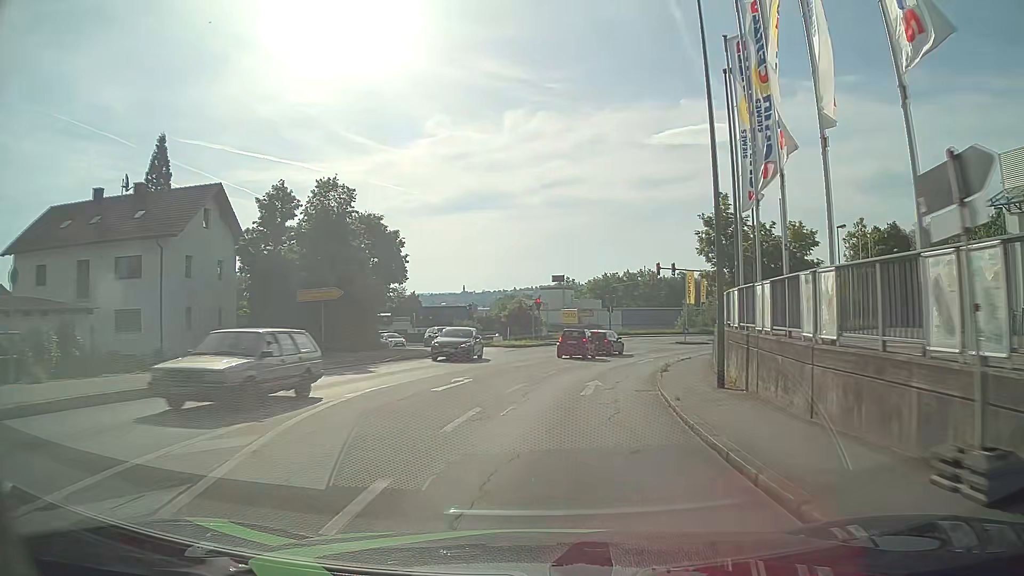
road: tertiary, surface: asphalt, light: Day
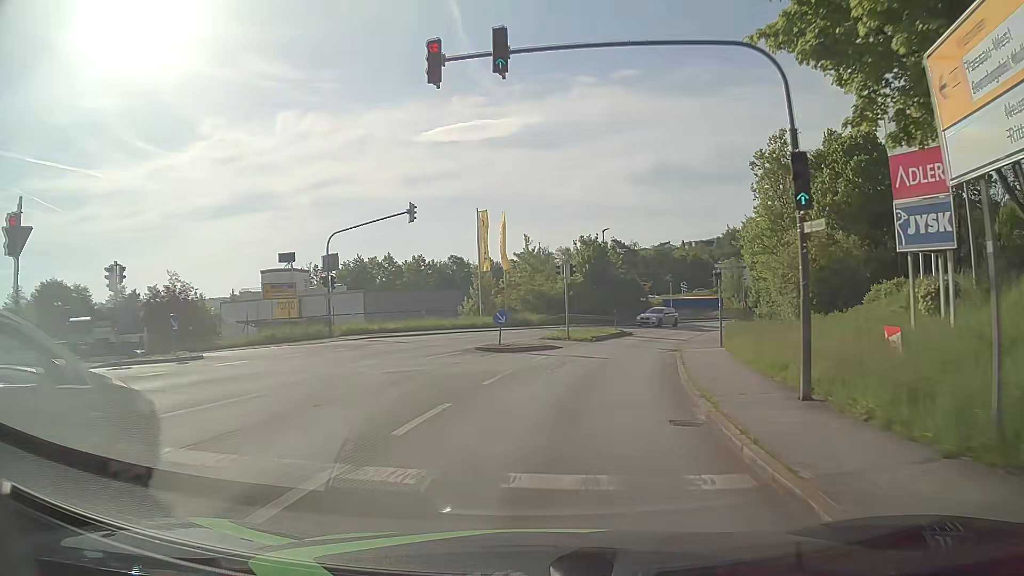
(+6.5, +37.6) m; +20°
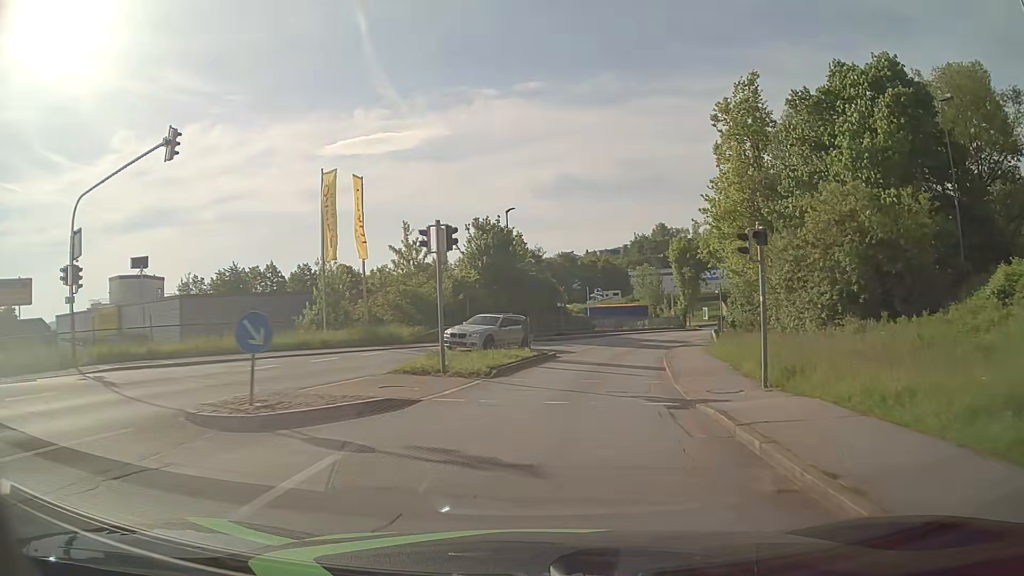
(+1.0, +15.2) m; +8°
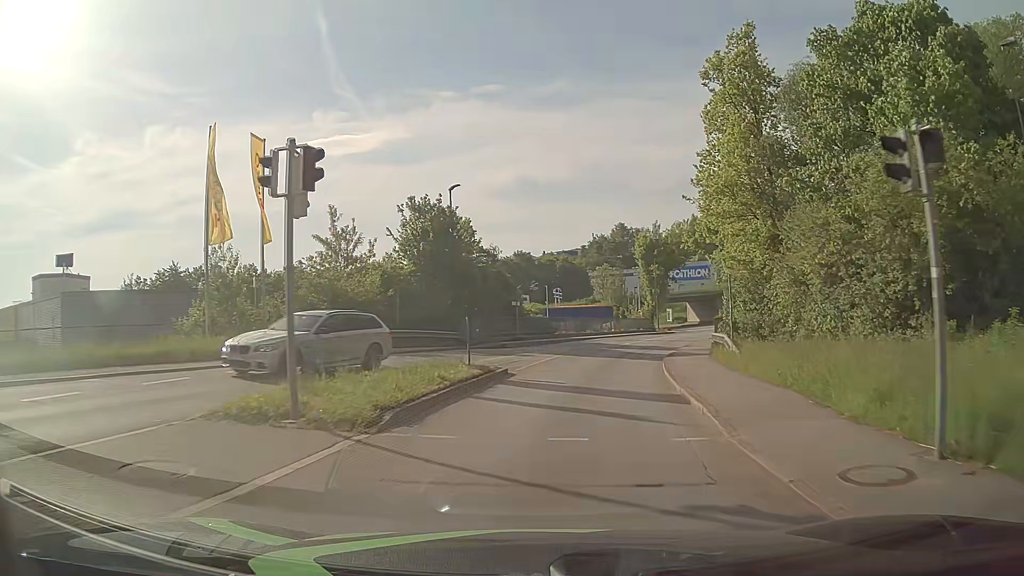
(+0.3, +7.6) m; +4°
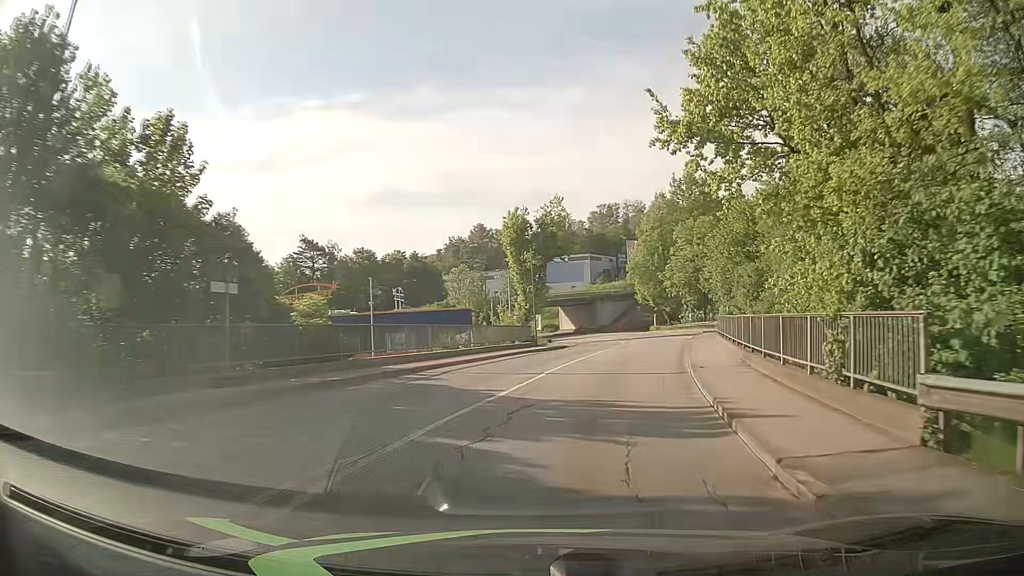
(+2.1, +22.6) m; +12°
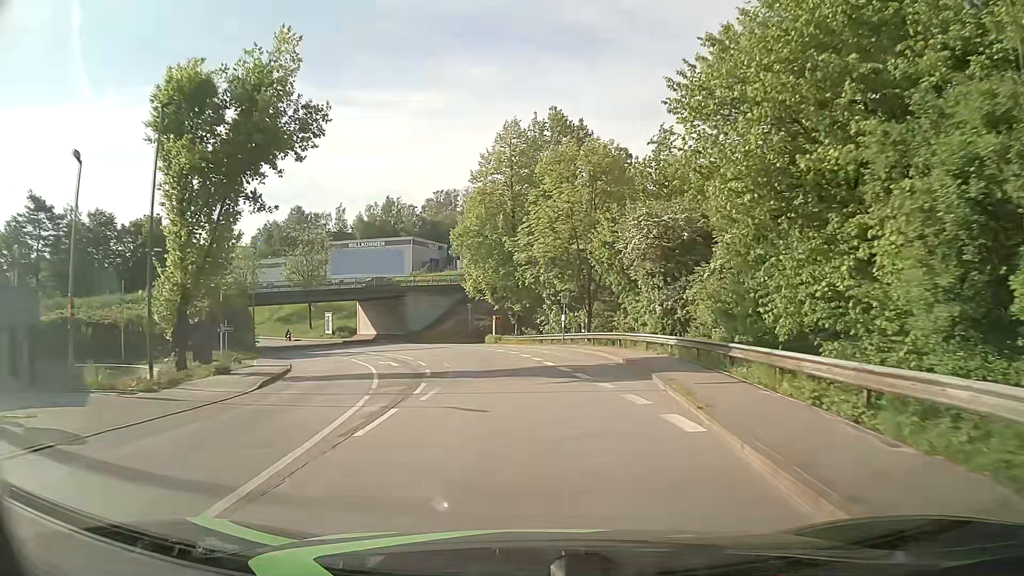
(+6.4, +37.4) m; +14°
